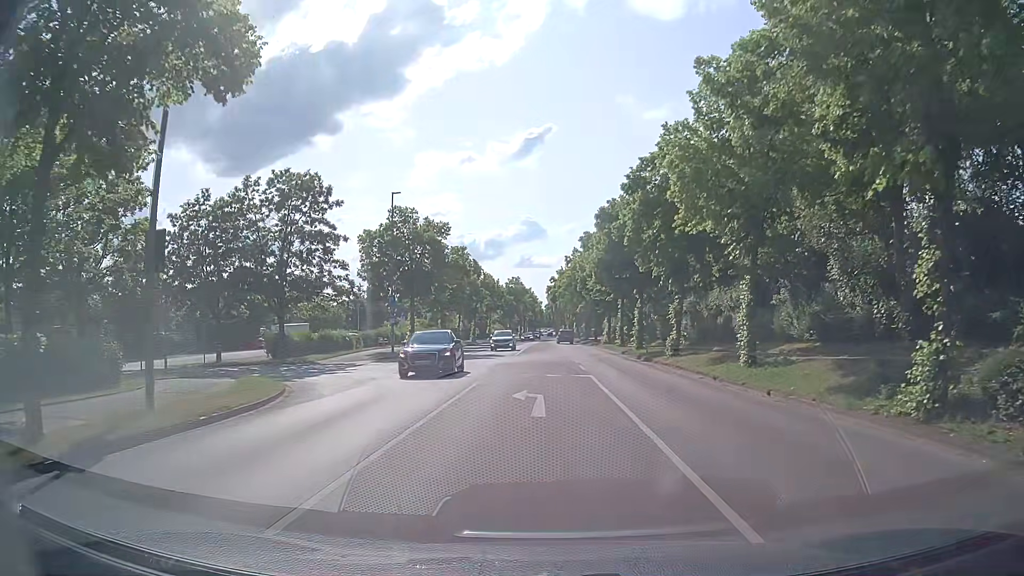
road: tertiary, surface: asphalt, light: Day
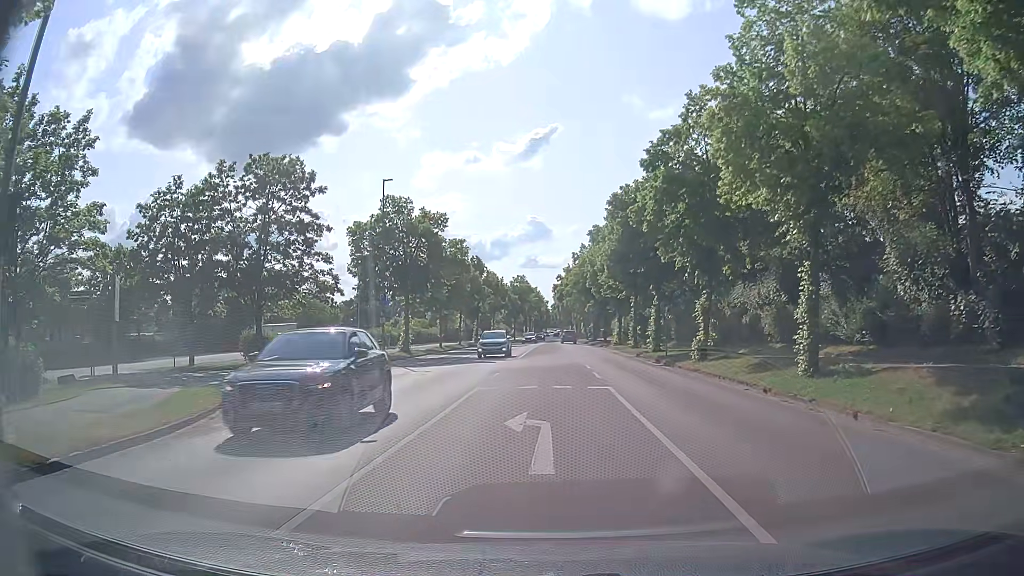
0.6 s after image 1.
(0.0, +4.0) m; -1°
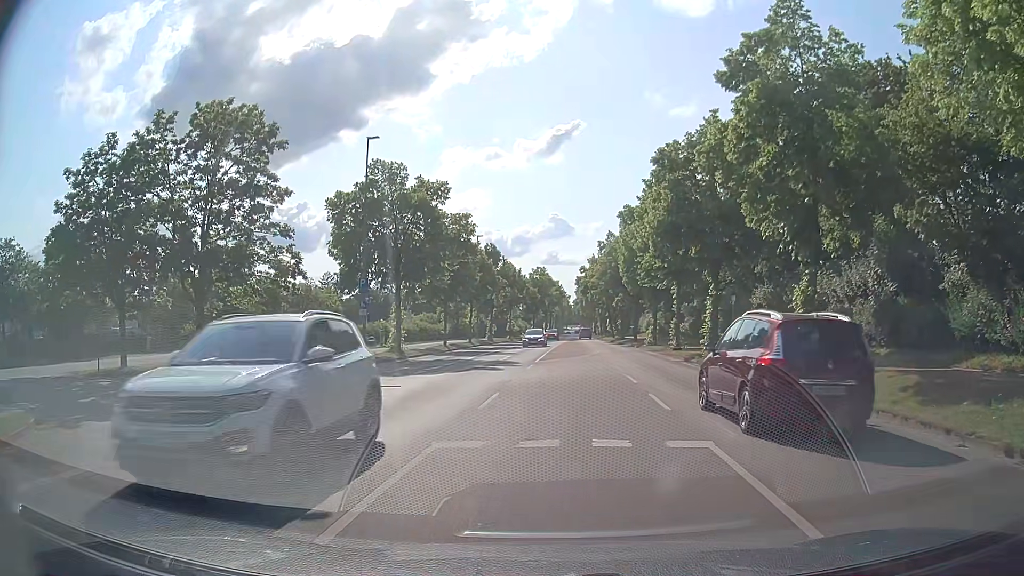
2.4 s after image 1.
(-0.1, +8.2) m; -2°
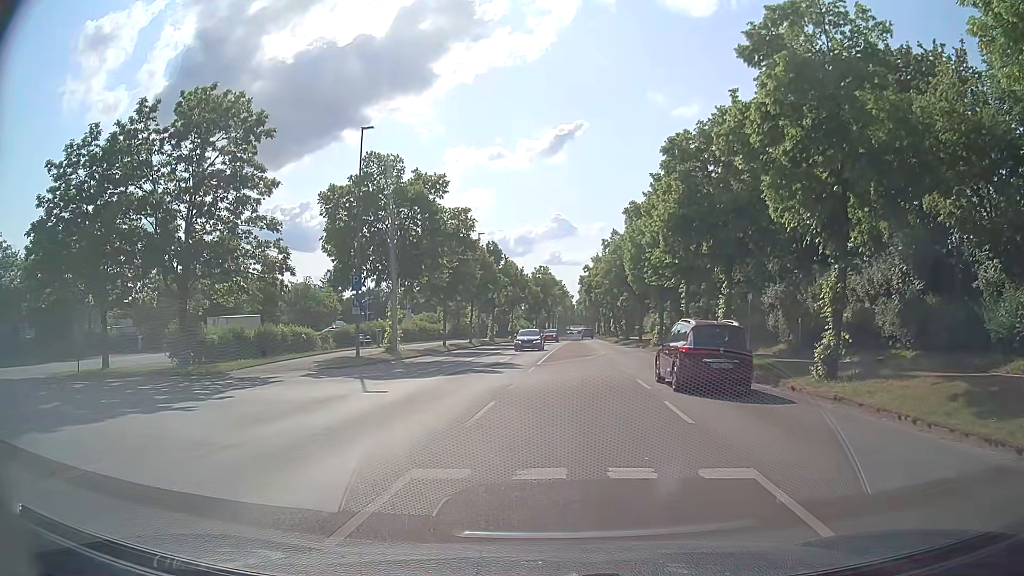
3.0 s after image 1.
(0.0, +1.6) m; -1°
